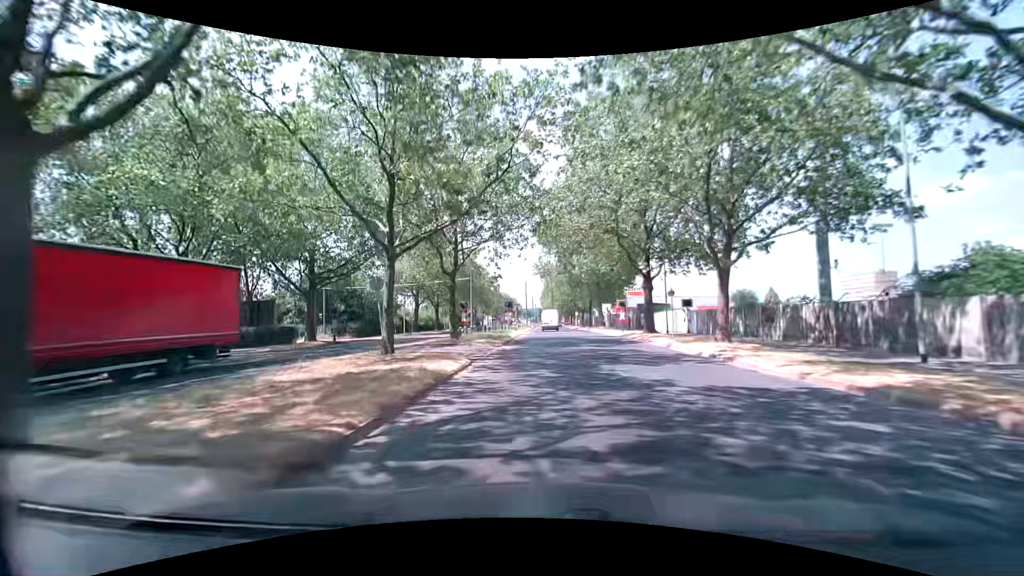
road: secondary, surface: asphalt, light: Day
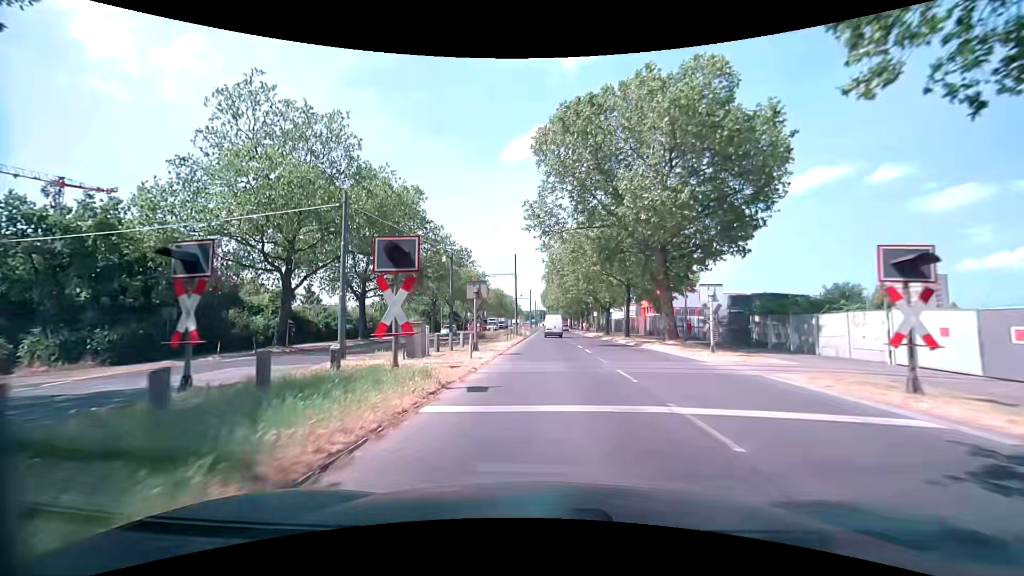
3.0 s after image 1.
(-0.2, +34.8) m; 0°
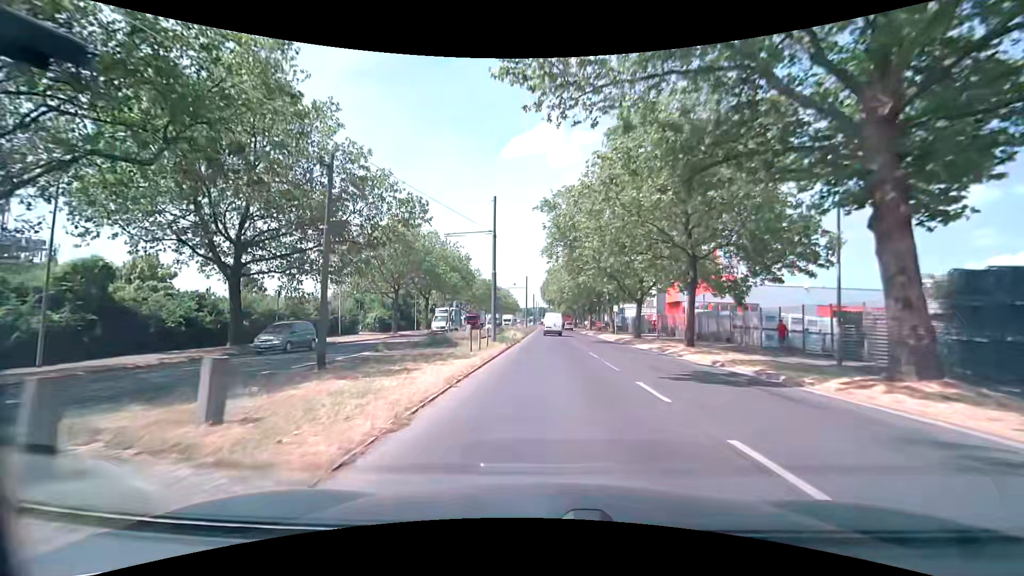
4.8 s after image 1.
(-0.1, +20.0) m; 0°
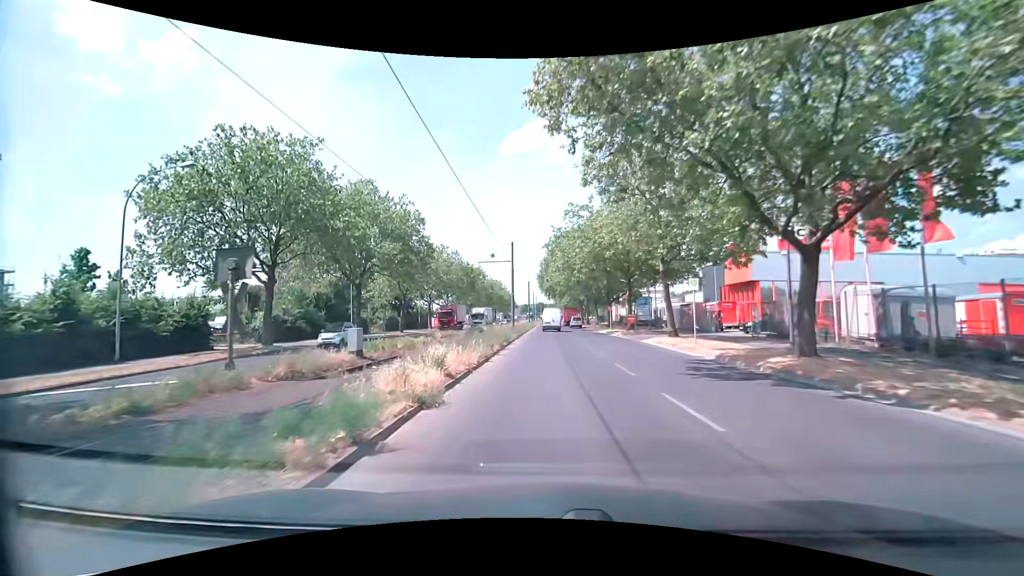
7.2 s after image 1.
(-0.1, +26.5) m; 0°
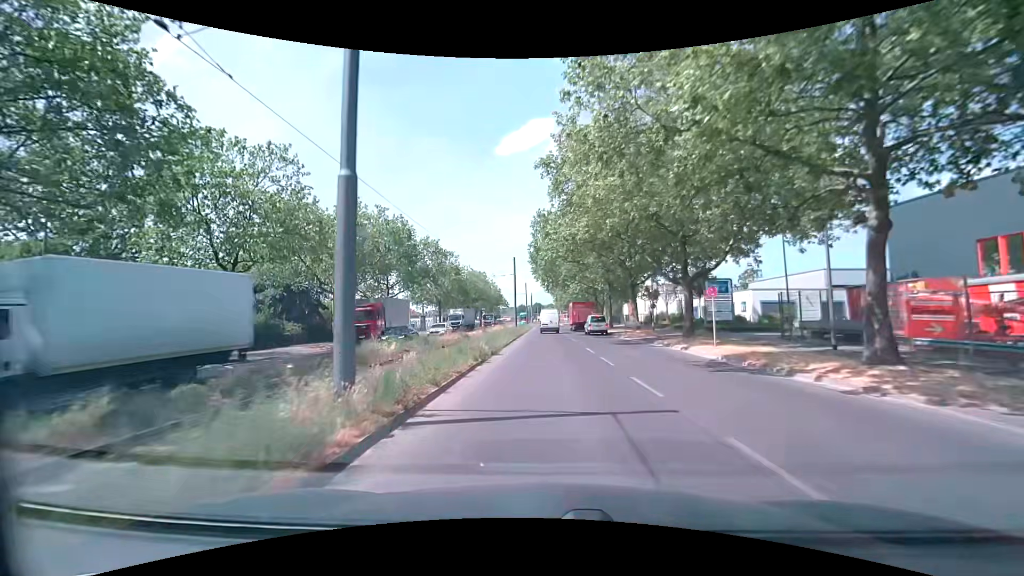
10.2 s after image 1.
(-0.1, +33.5) m; 0°
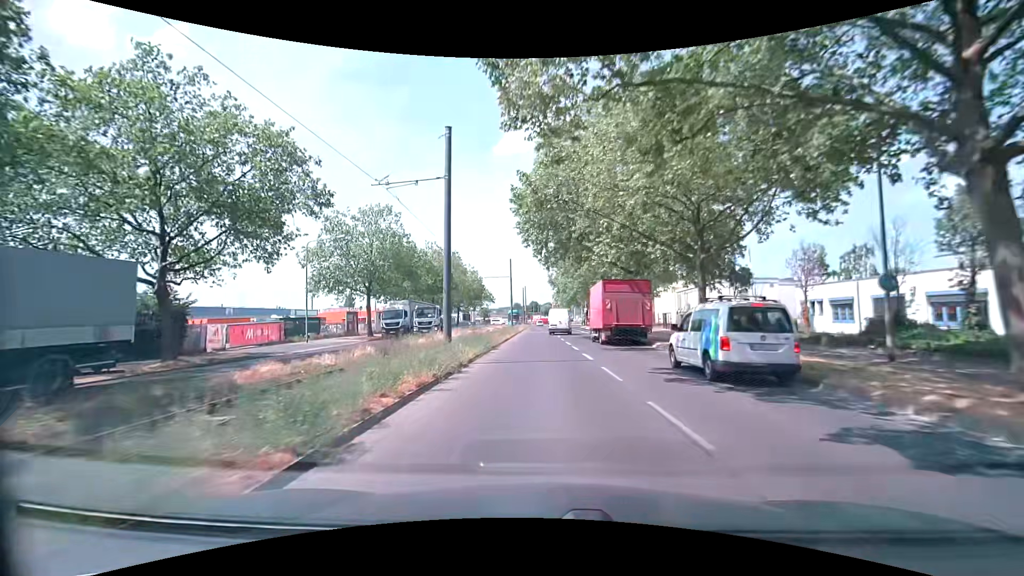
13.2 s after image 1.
(+0.2, +33.7) m; 0°
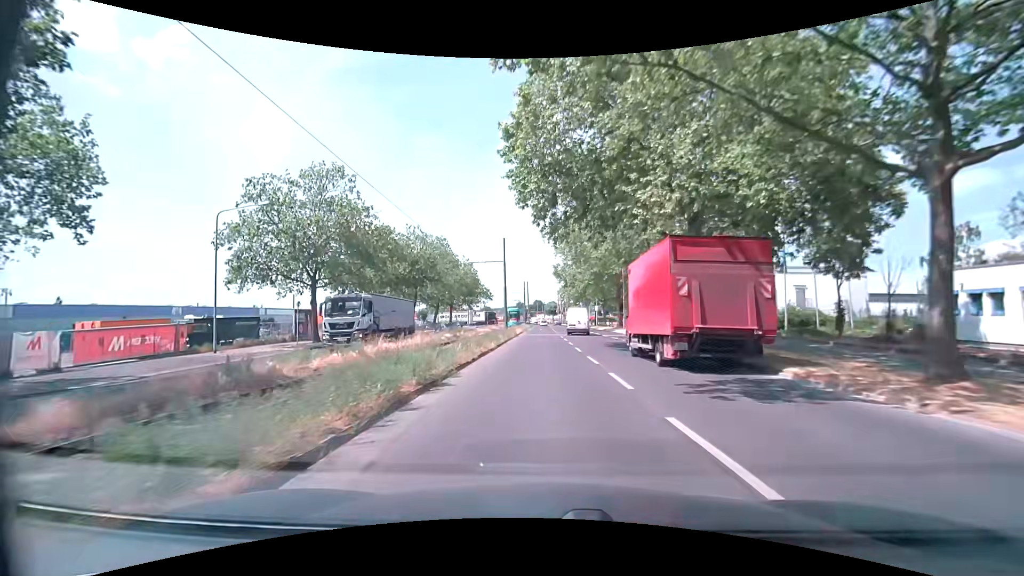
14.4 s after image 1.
(+0.1, +13.5) m; -1°
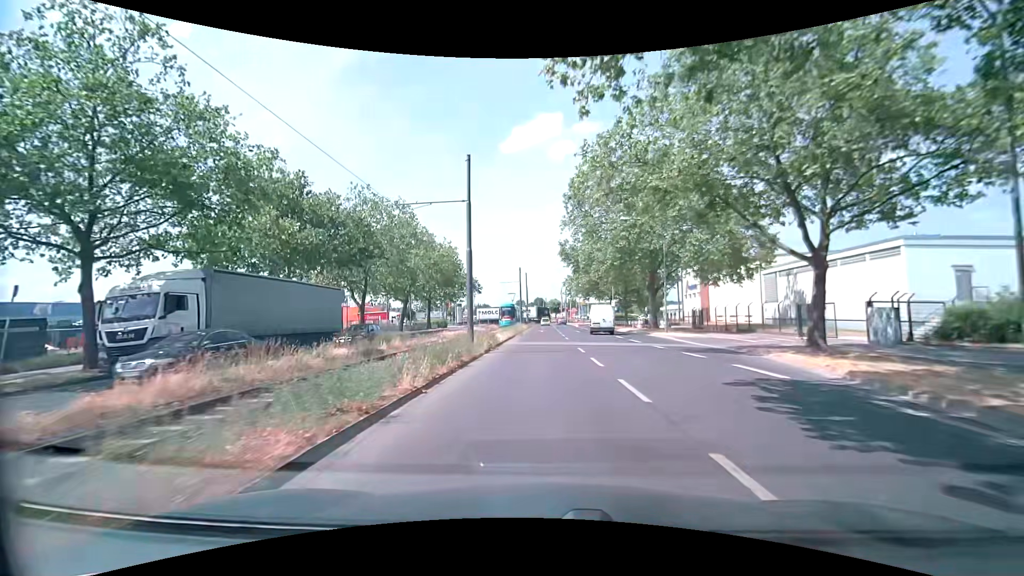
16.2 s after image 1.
(+0.3, +19.9) m; +1°
